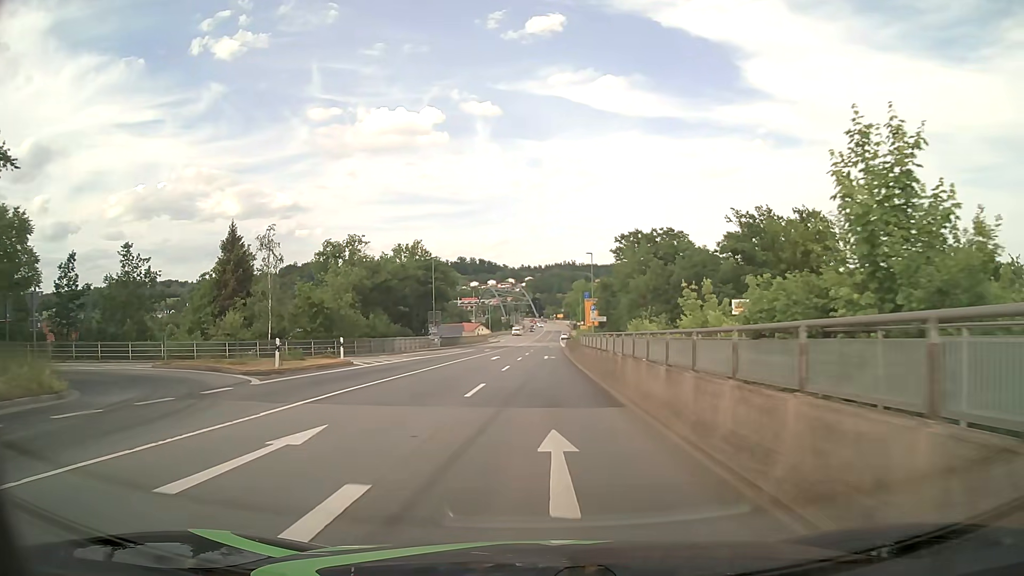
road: primary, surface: asphalt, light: Day
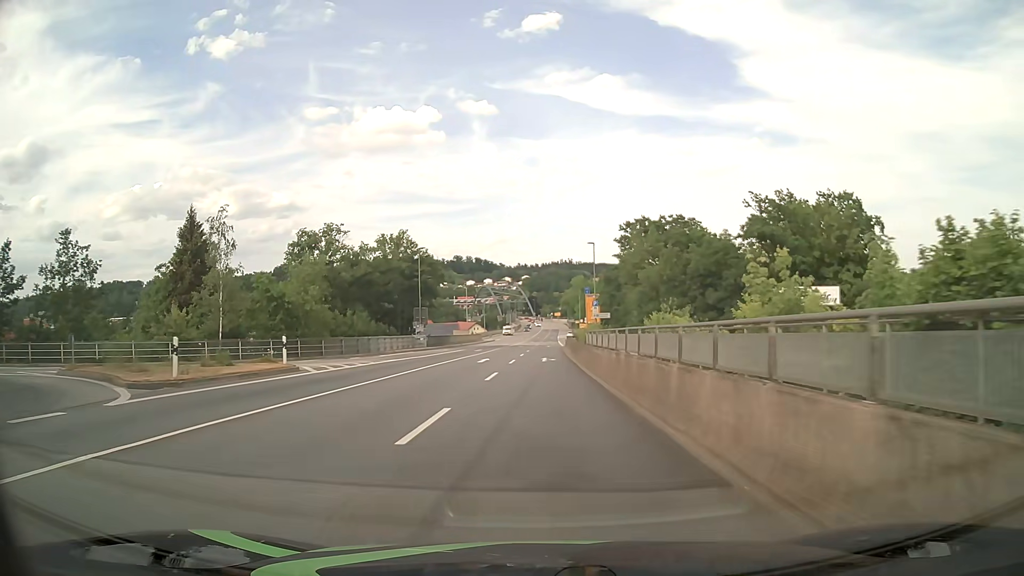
(0.0, +7.3) m; +1°
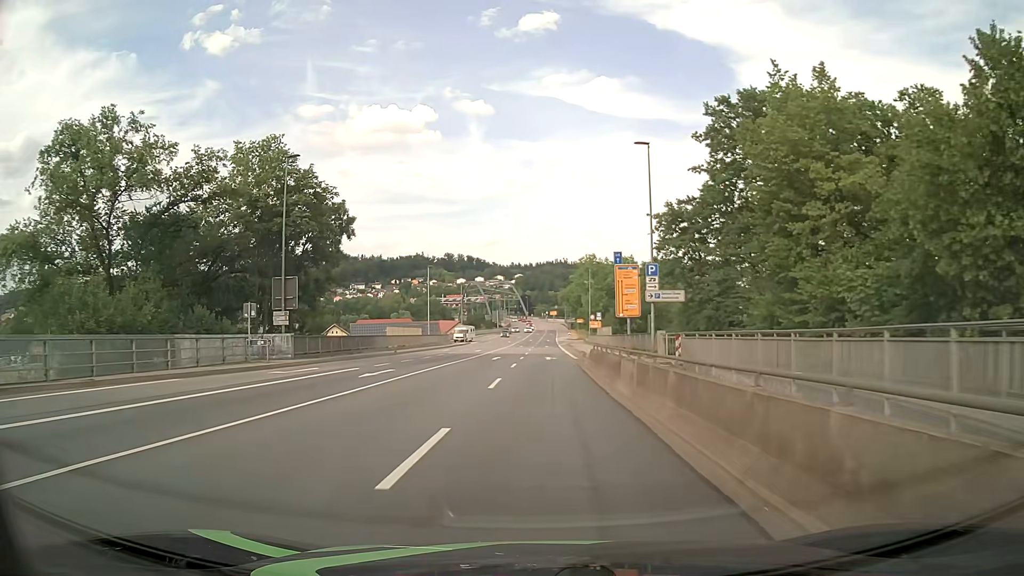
(0.0, +38.1) m; 0°
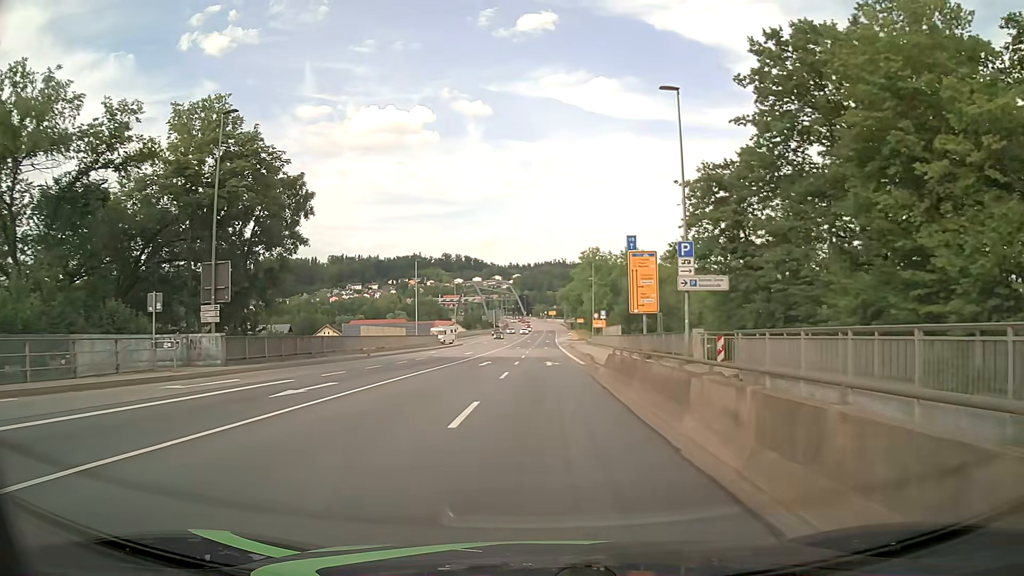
(0.0, +7.8) m; 0°
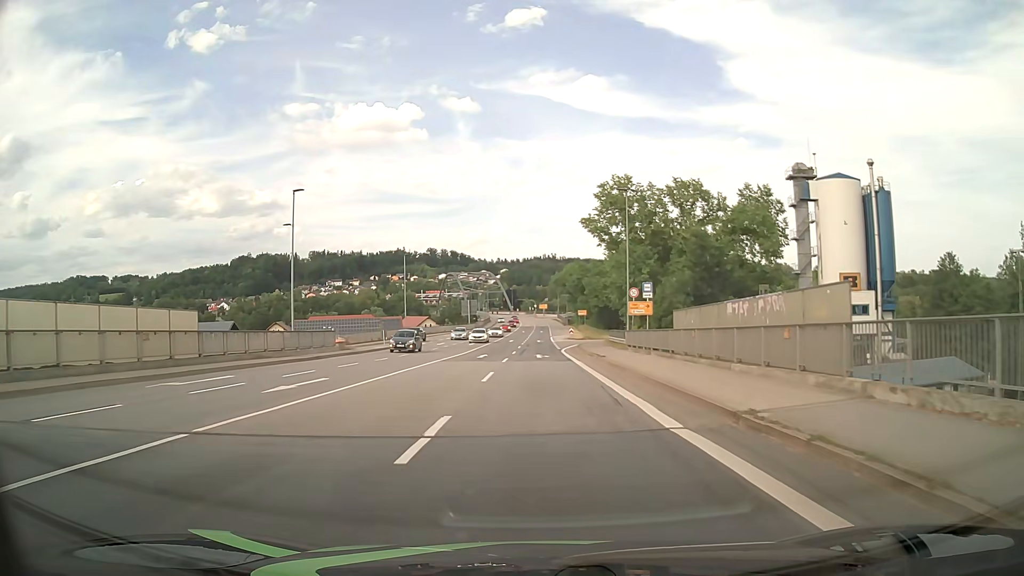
(+0.3, +38.8) m; +1°
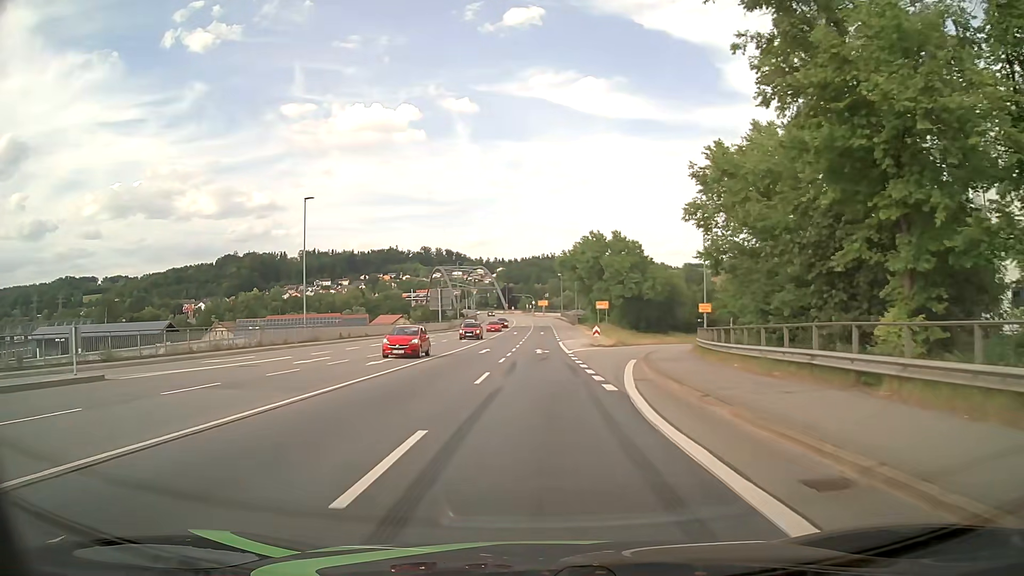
(-0.1, +37.8) m; 0°
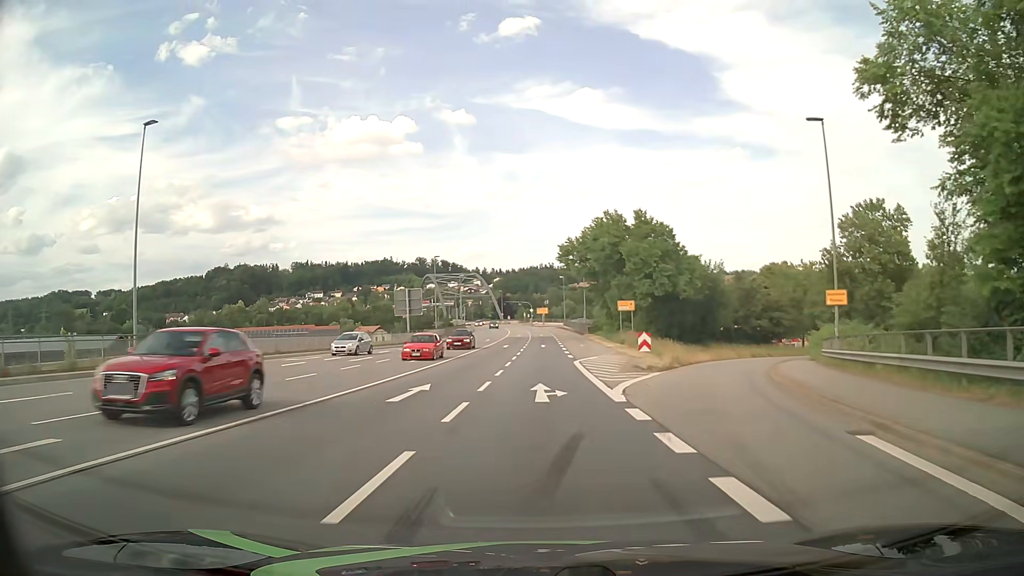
(0.0, +22.4) m; 0°
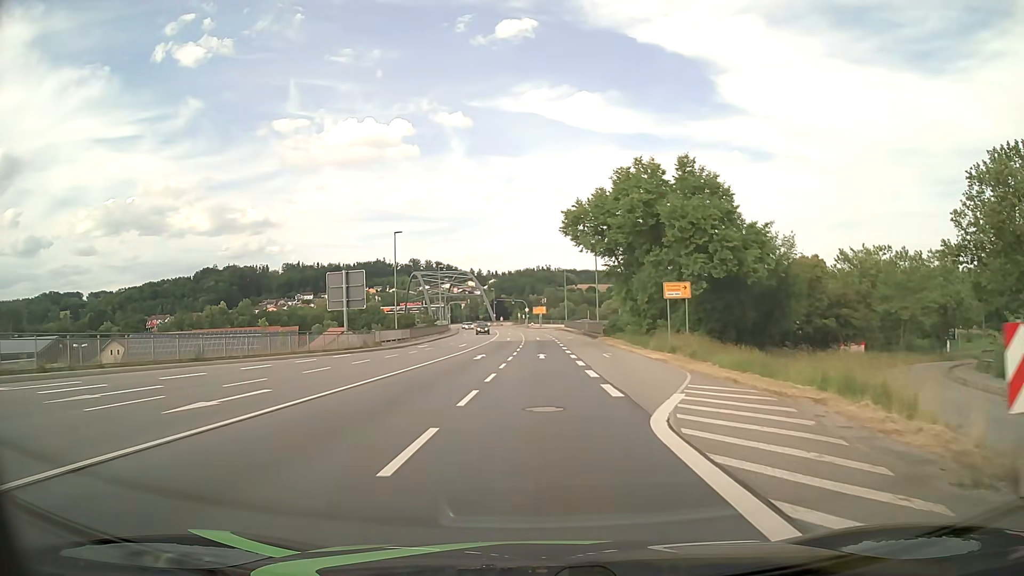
(0.0, +22.3) m; 0°
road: primary_link
(0, +10) (0, +20) (0, +30) (0, +40) (0, +50) (0, +60) (0, +70) (0, +80) (-1, +90) (-1, +100) m
